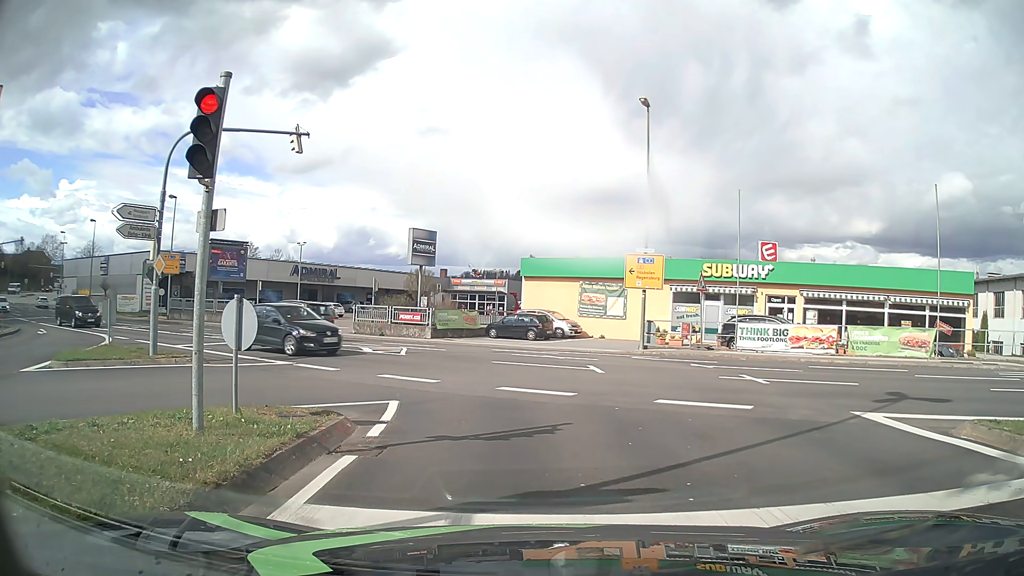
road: tertiary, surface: asphalt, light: Day
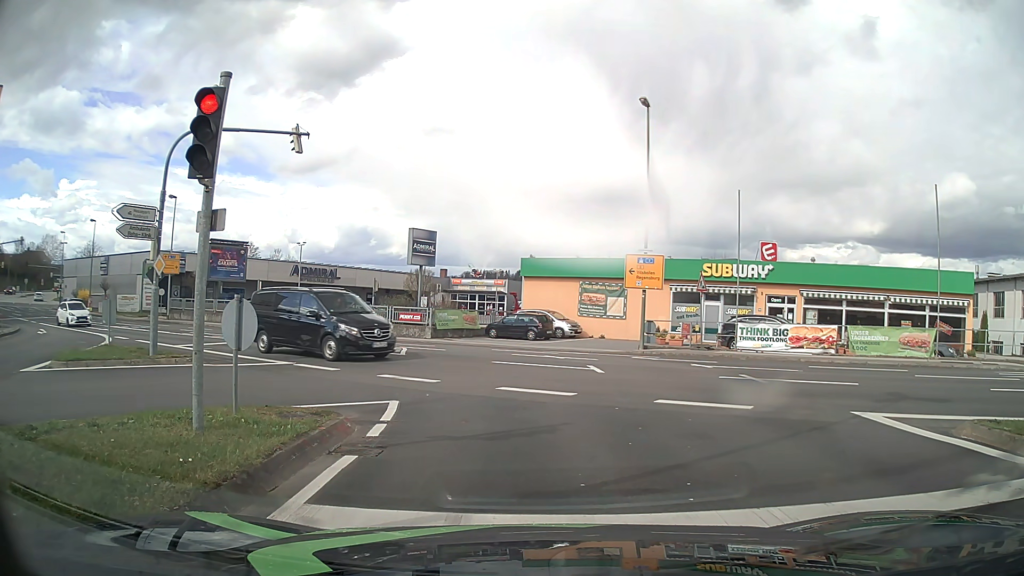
(0.0, 0.0) m; 0°
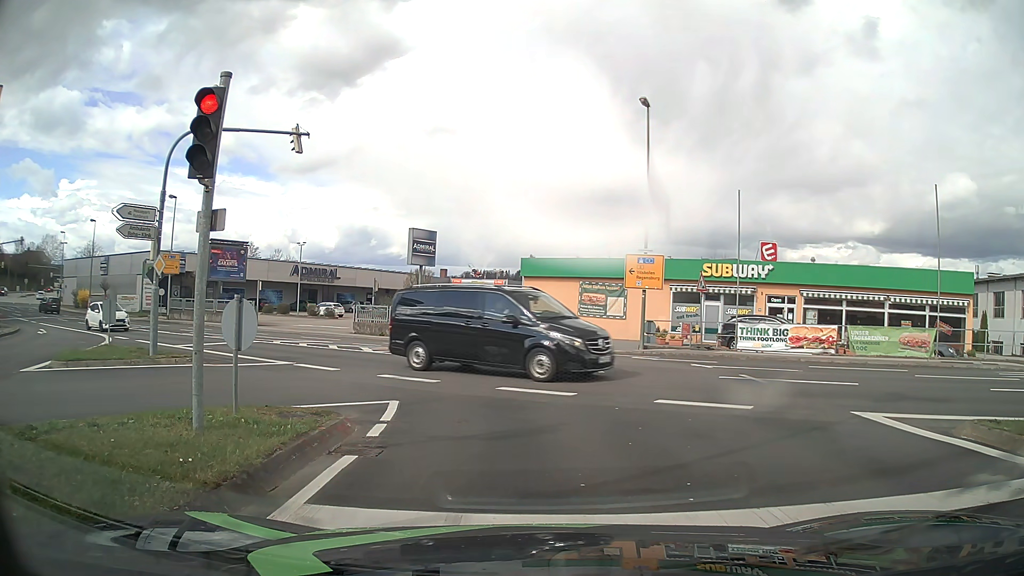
(0.0, 0.0) m; 0°
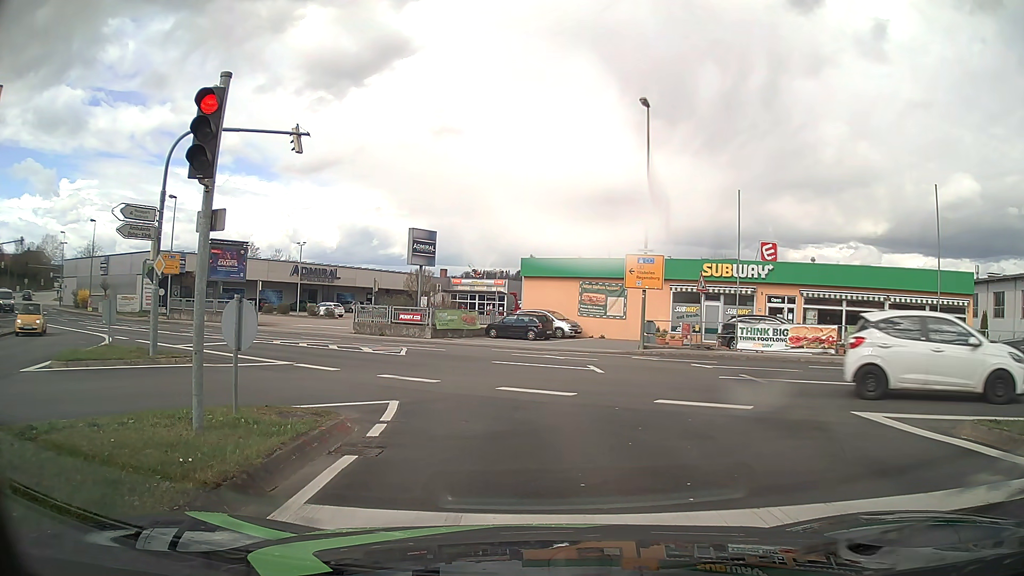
(0.0, 0.0) m; 0°
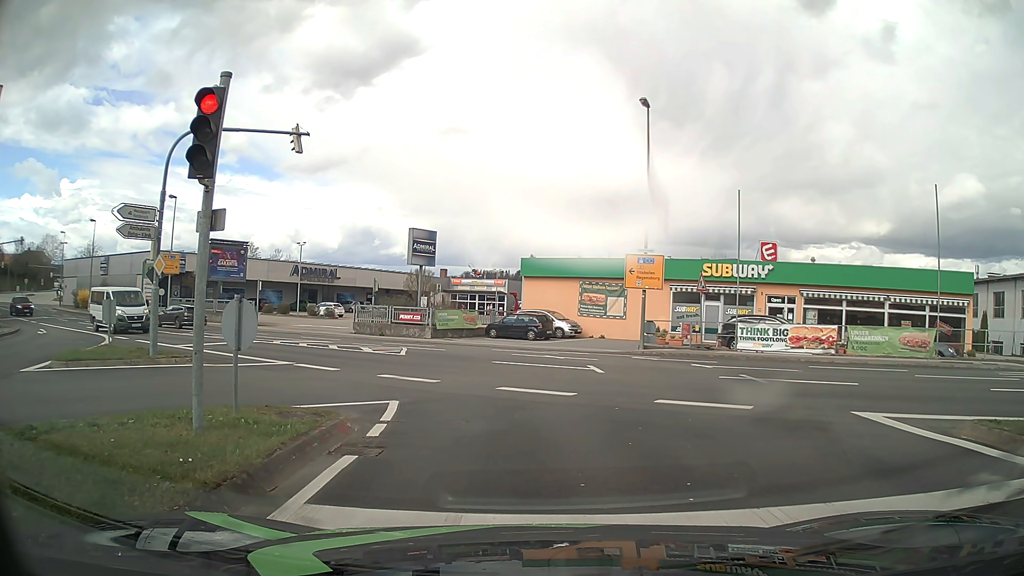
(0.0, 0.0) m; 0°
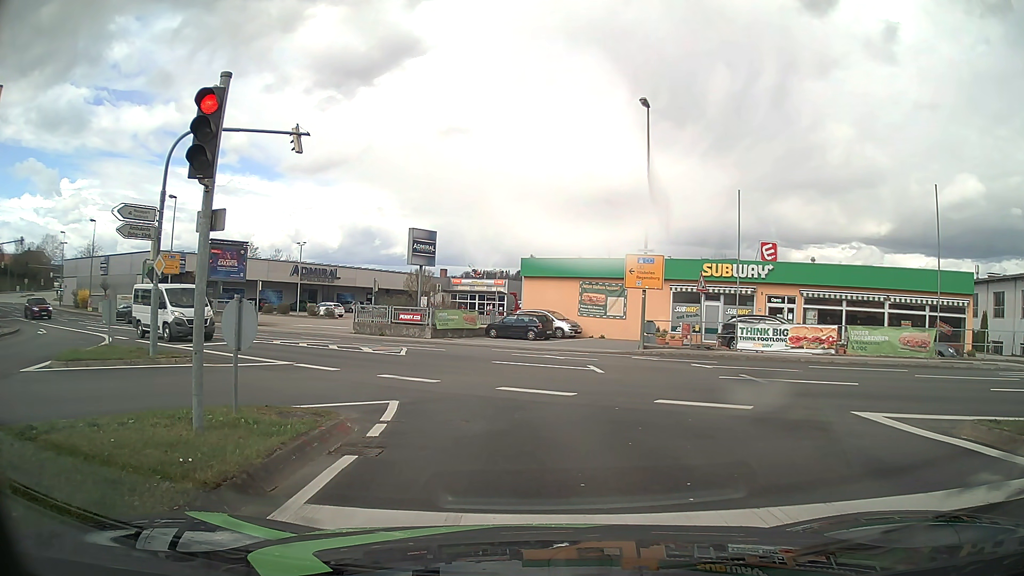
(0.0, 0.0) m; 0°
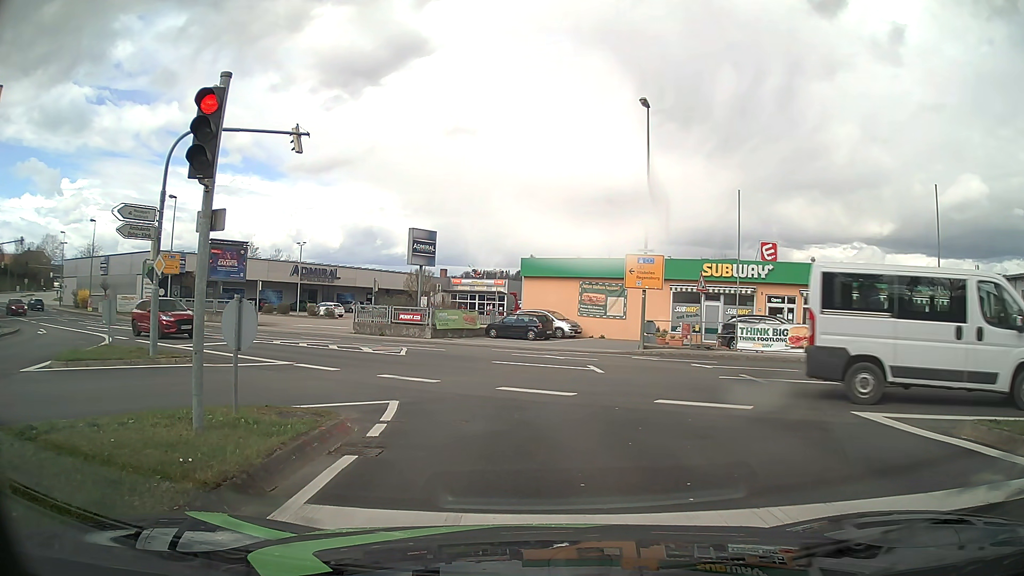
(0.0, 0.0) m; 0°
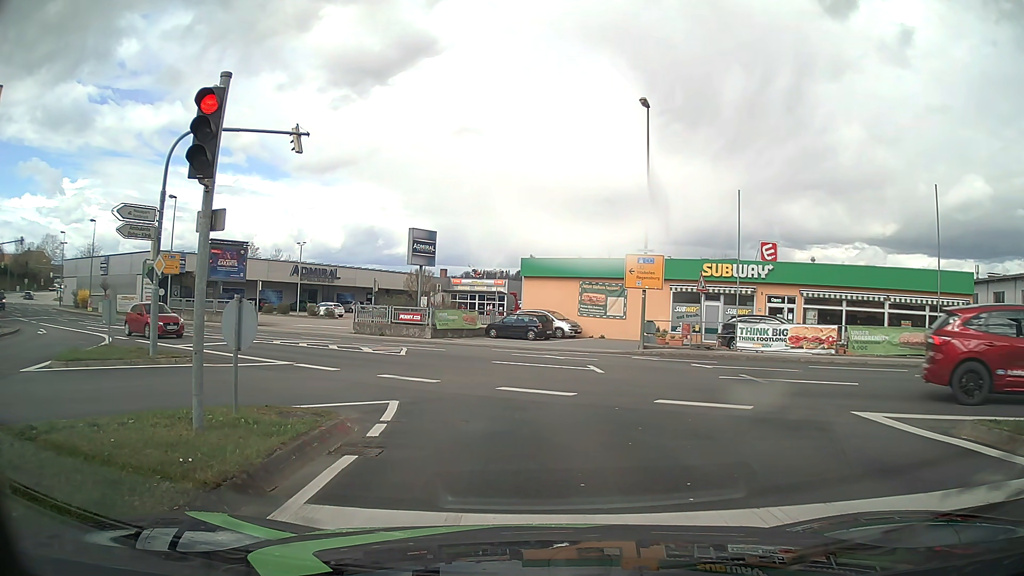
(0.0, 0.0) m; 0°
